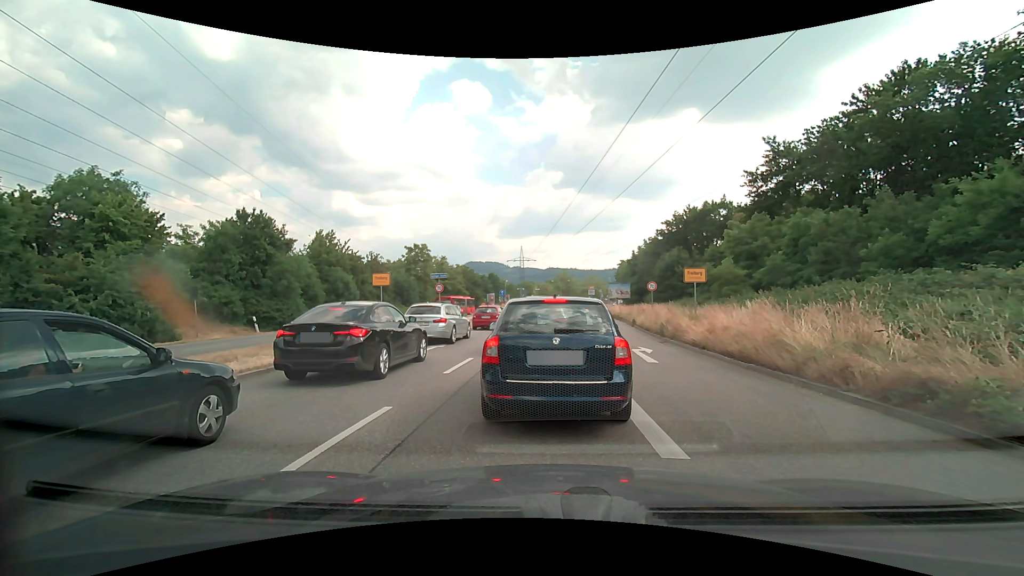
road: primary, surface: asphalt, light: Day
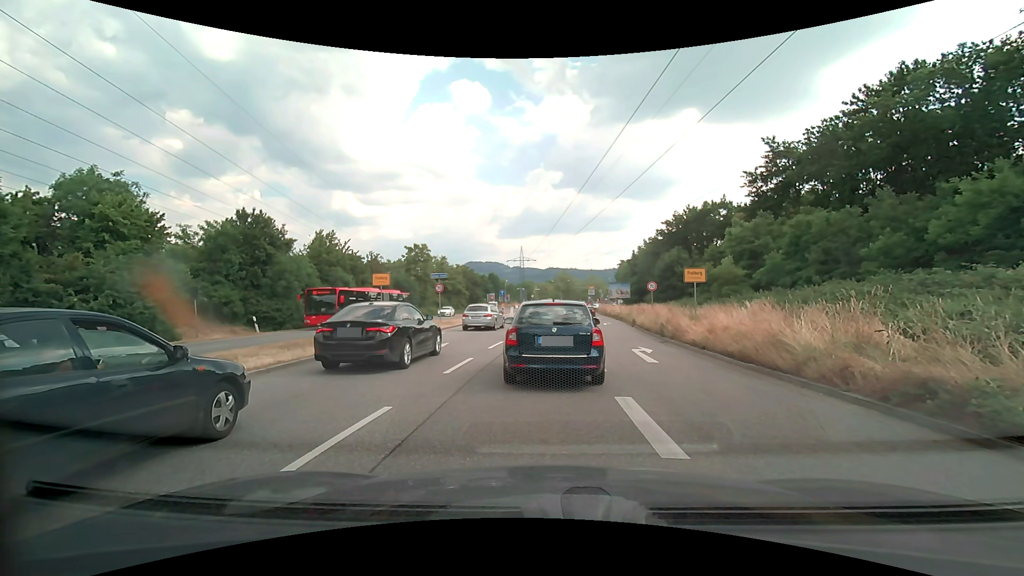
(0.0, 0.0) m; 0°
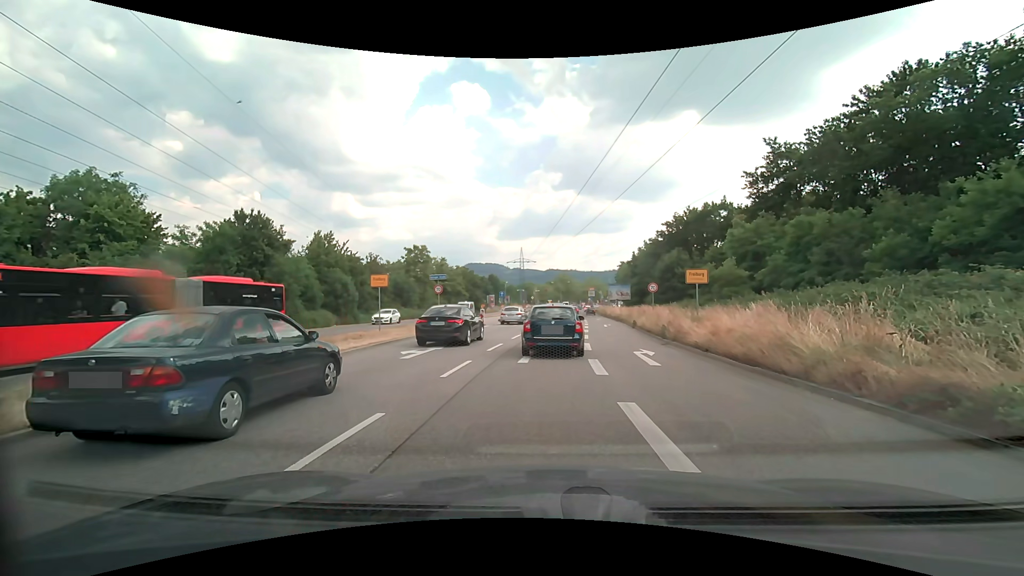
(0.0, +0.3) m; 0°
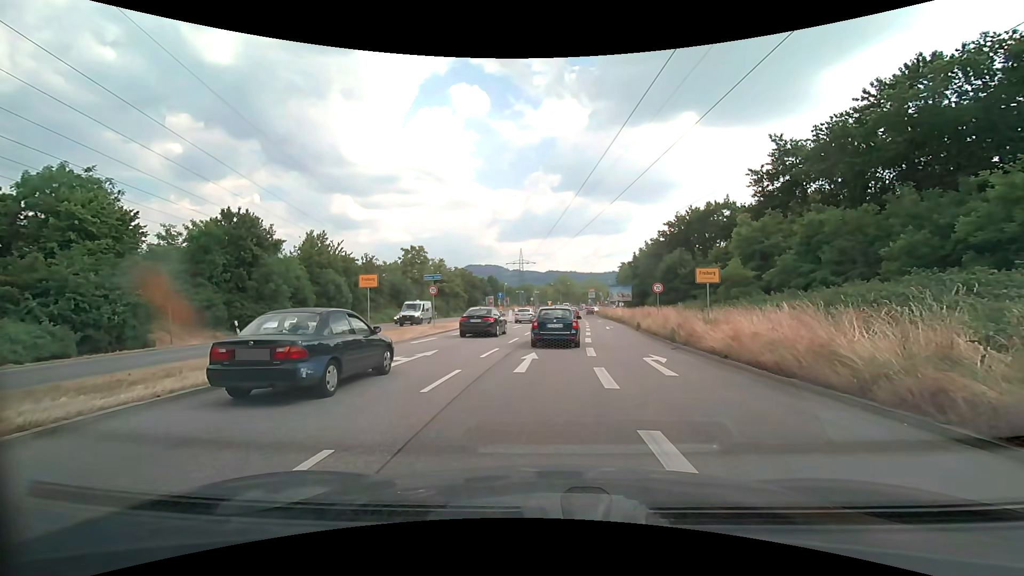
(0.0, +1.7) m; 0°
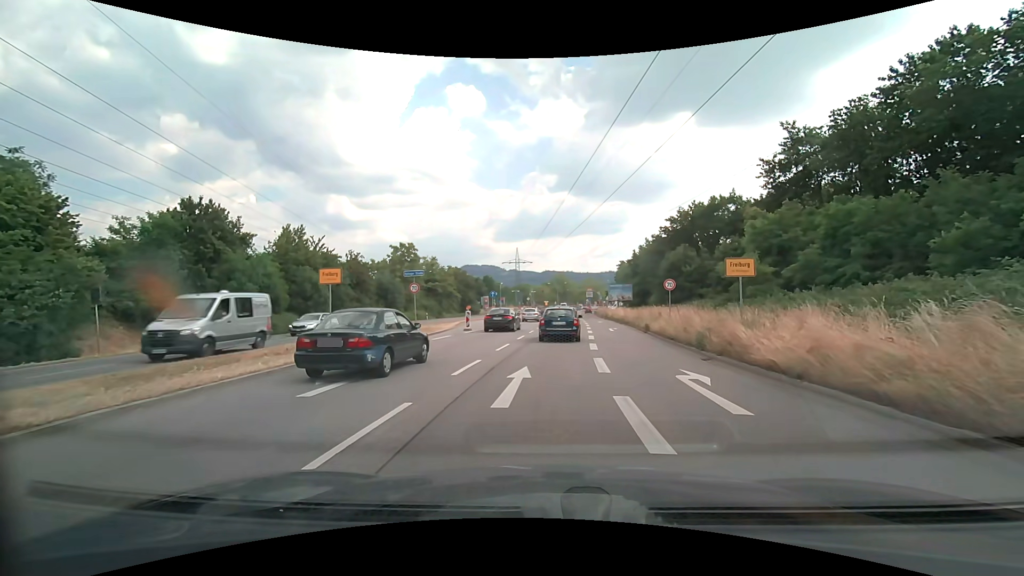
(0.0, +4.1) m; 0°
(0, +10) (+1, +20) (+2, +30) (+4, +40) (+5, +50) (+6, +60) (+6, +70) (+7, +80) (+7, +90) (+8, +100) m
